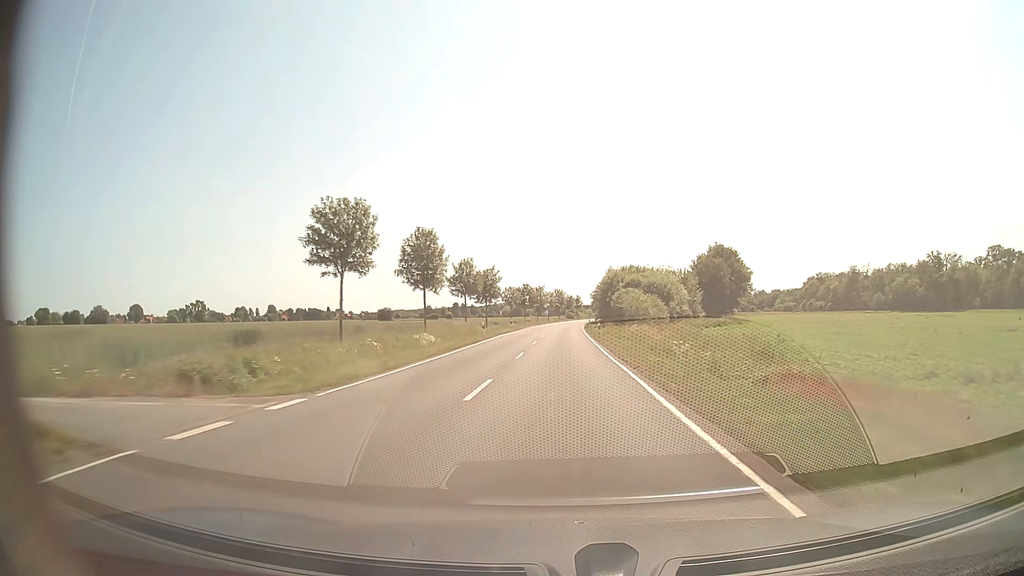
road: secondary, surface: asphalt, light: Day
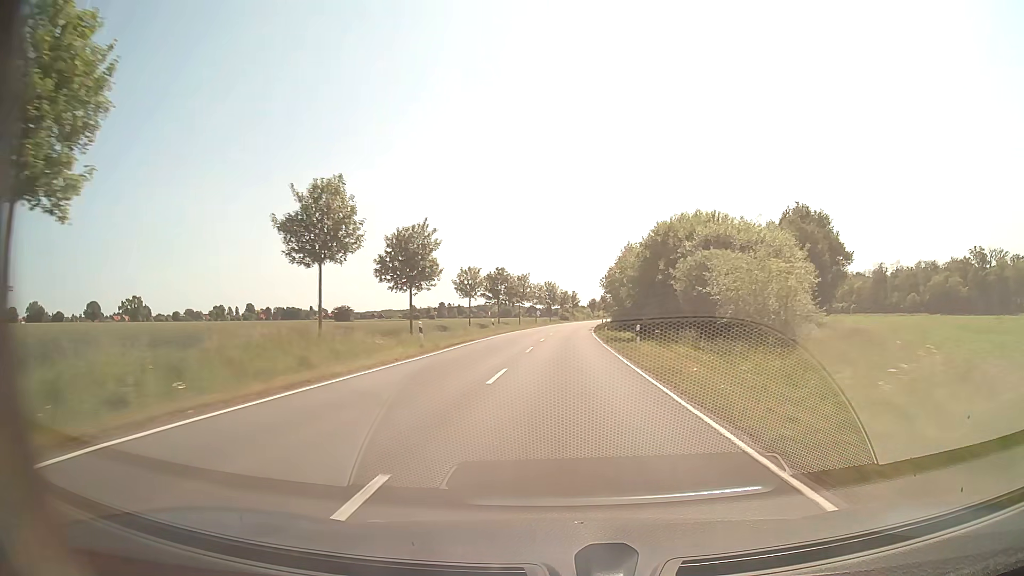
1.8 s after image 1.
(+0.3, +45.8) m; +1°
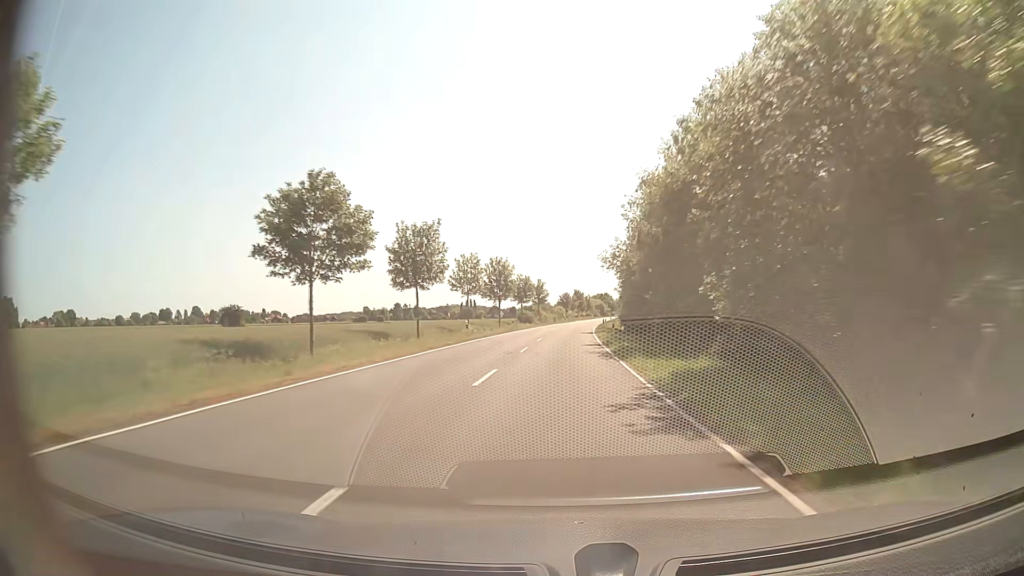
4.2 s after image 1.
(+1.2, +61.5) m; +3°
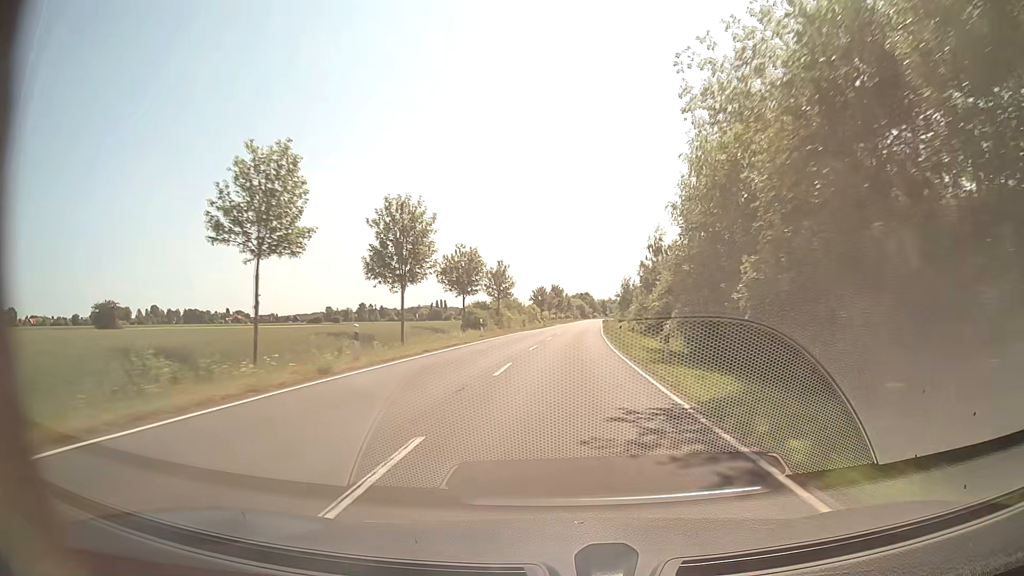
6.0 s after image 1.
(+0.7, +45.9) m; +2°
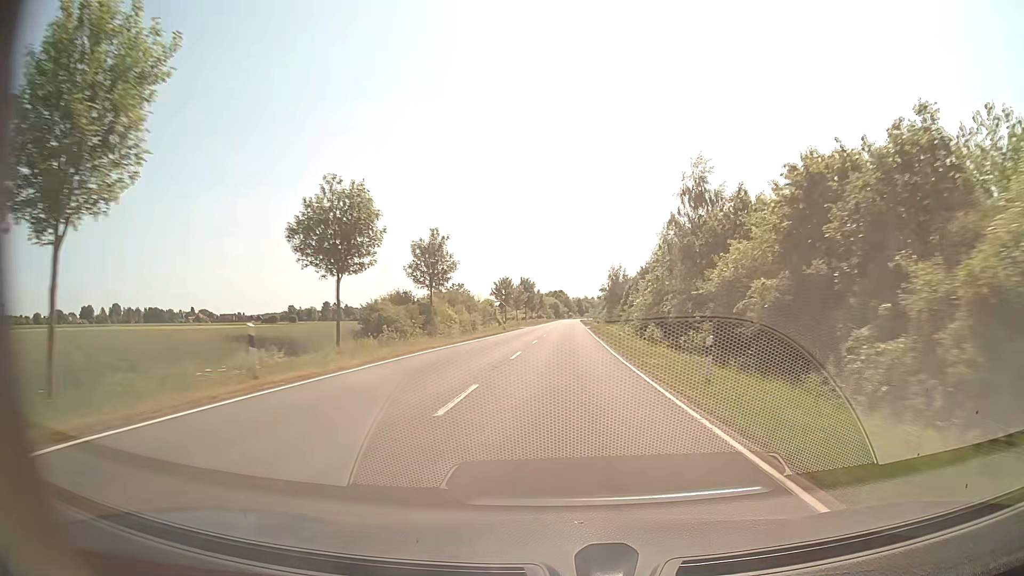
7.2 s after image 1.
(+0.5, +30.6) m; +2°
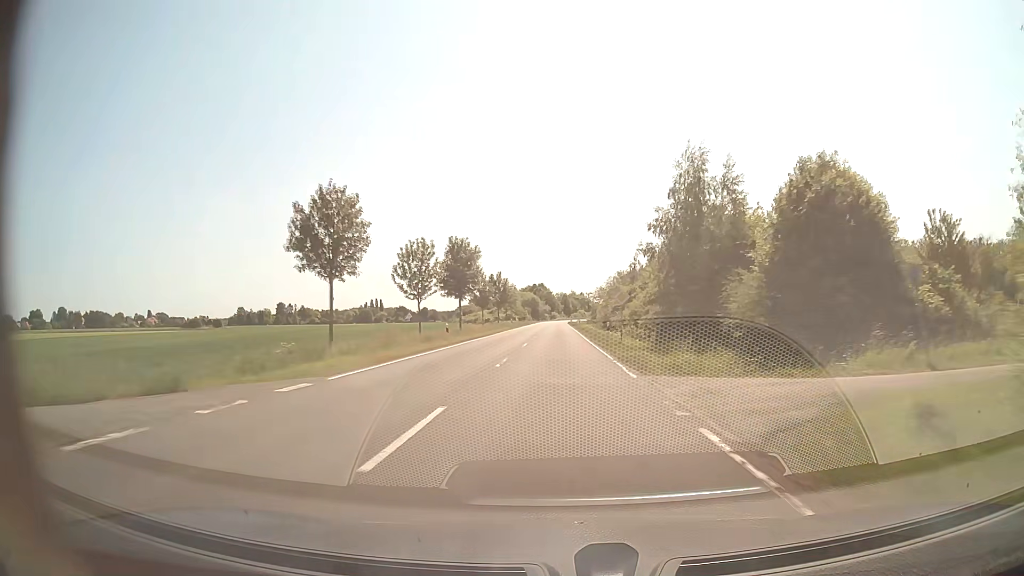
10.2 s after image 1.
(+1.9, +75.4) m; +2°
(0, +10) (0, +20) (0, +30) (0, +40) (0, +50) (0, +60) (0, +70) (0, +80) (0, +90) (0, +100) m
